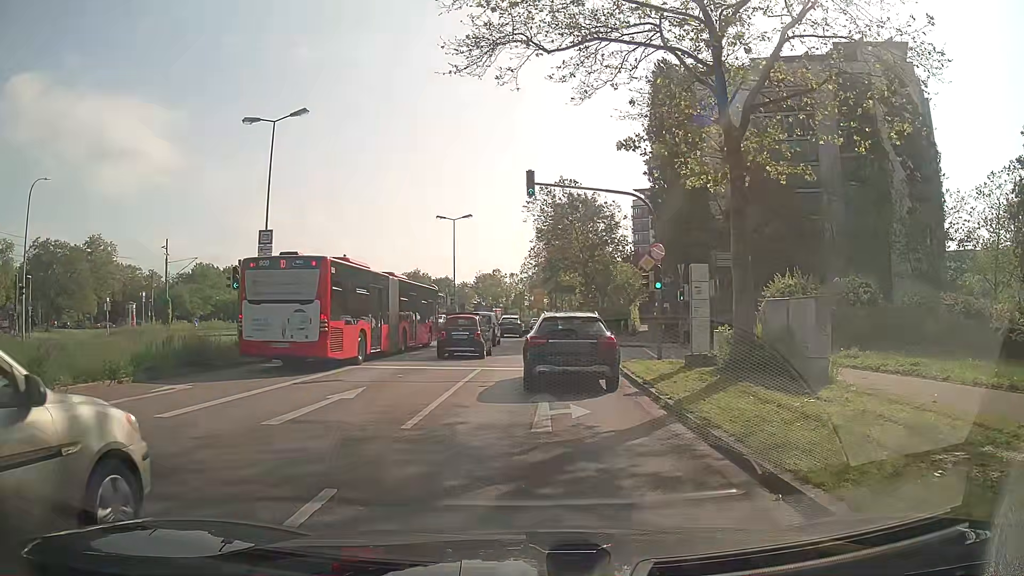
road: secondary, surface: asphalt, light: Day
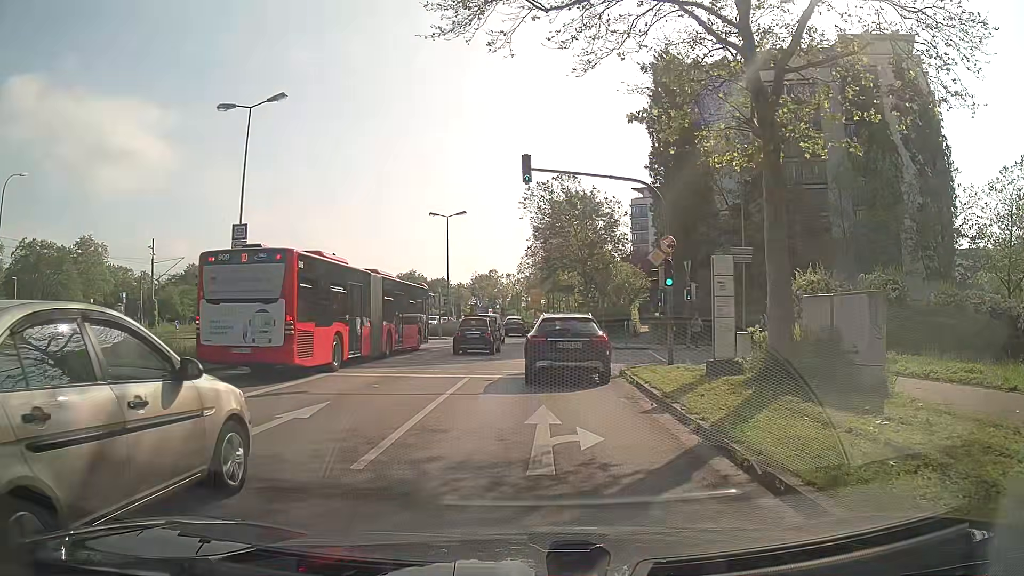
(0.0, +2.3) m; 0°
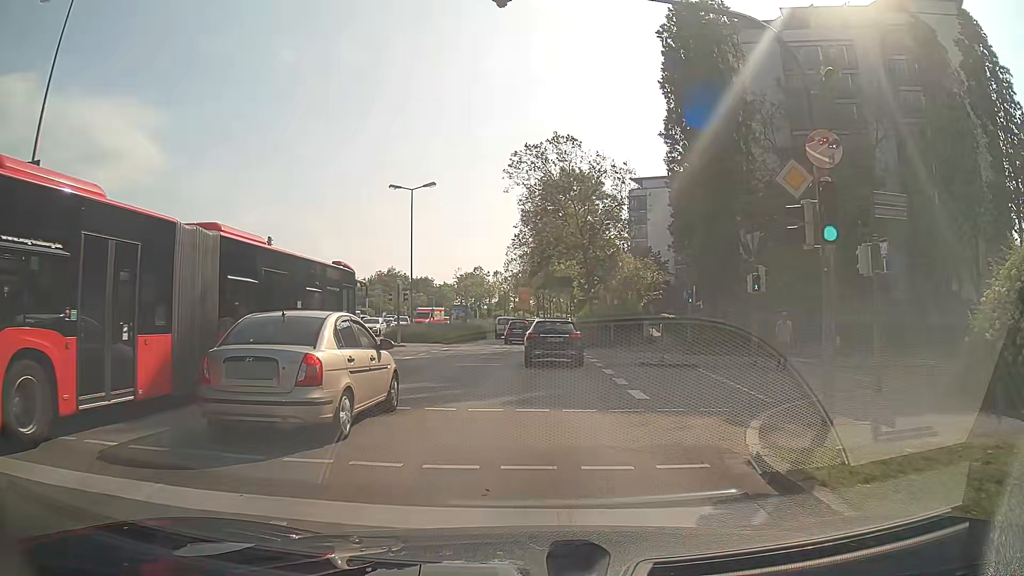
(0.0, +11.8) m; +1°
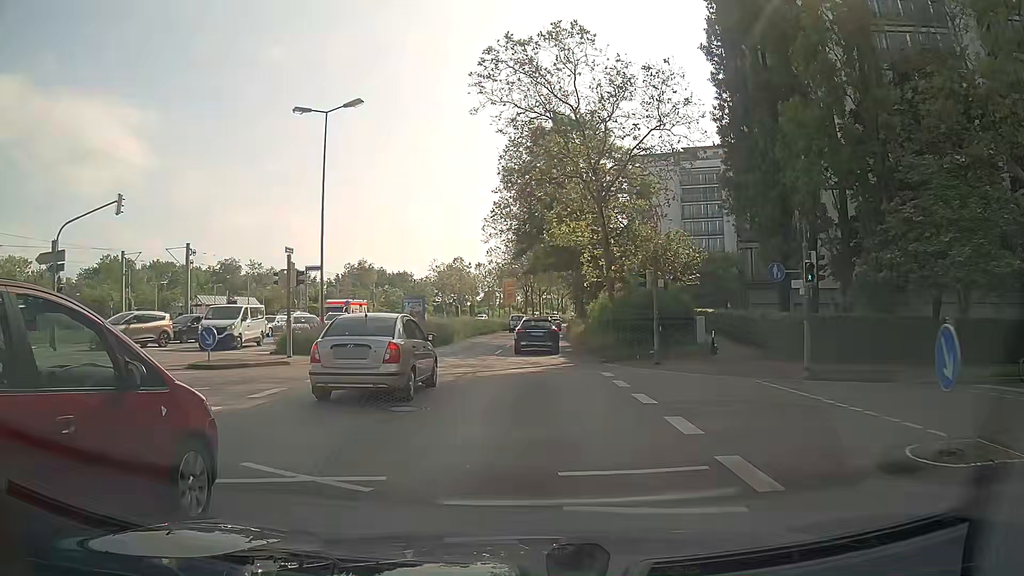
(0.0, +16.1) m; +1°
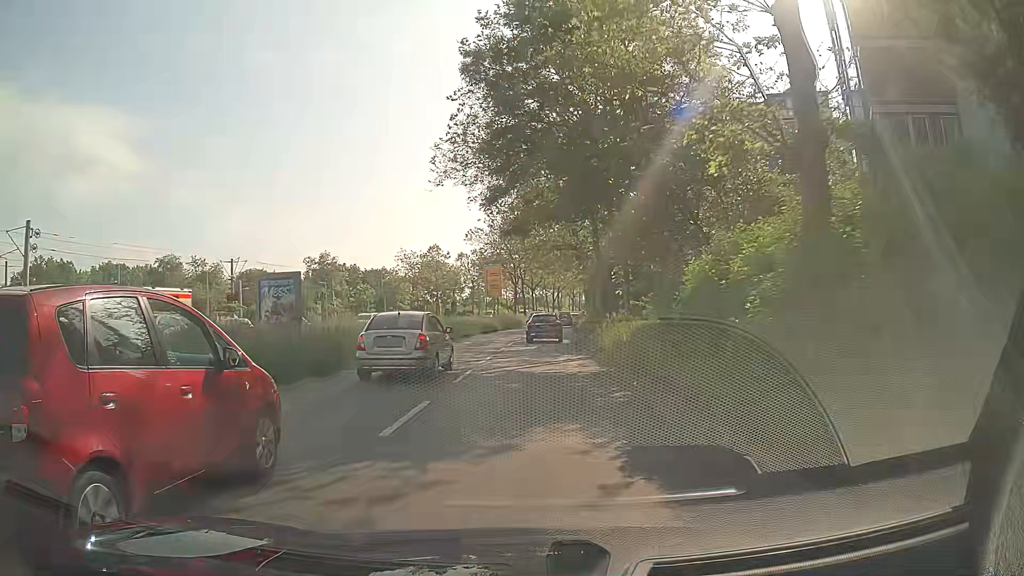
(+0.1, +20.0) m; 0°
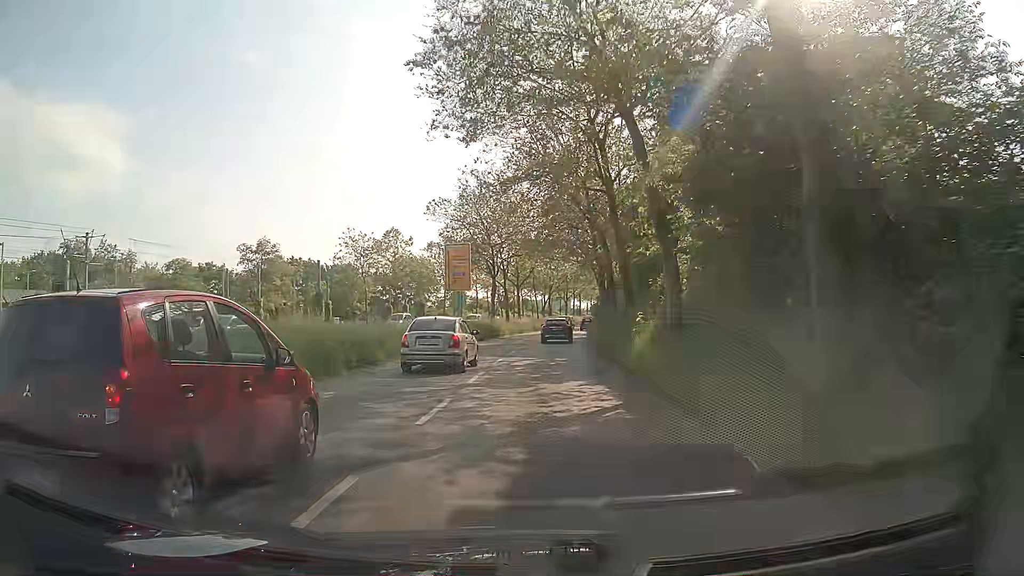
(+0.1, +23.0) m; 0°
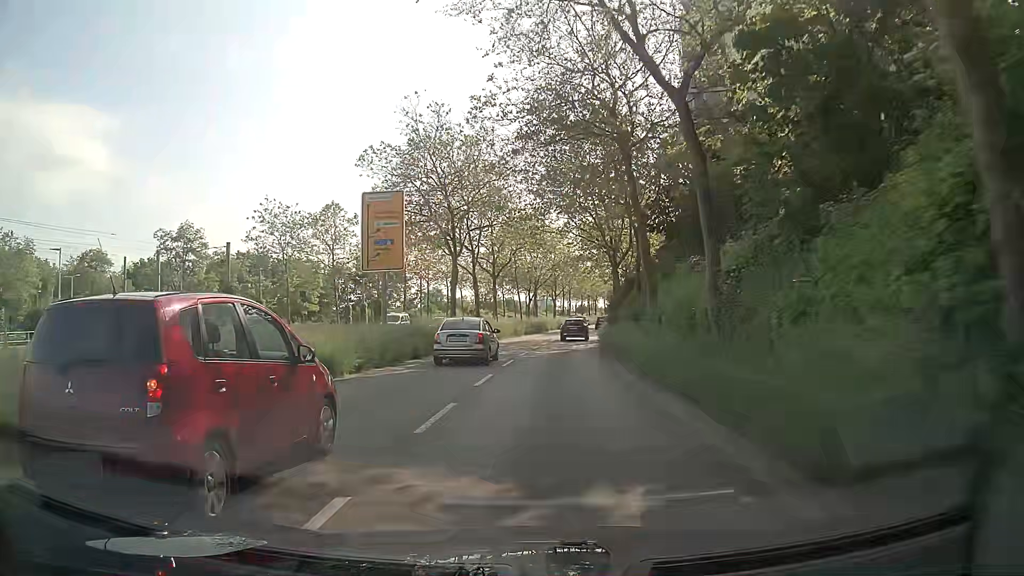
(+0.5, +18.8) m; +2°
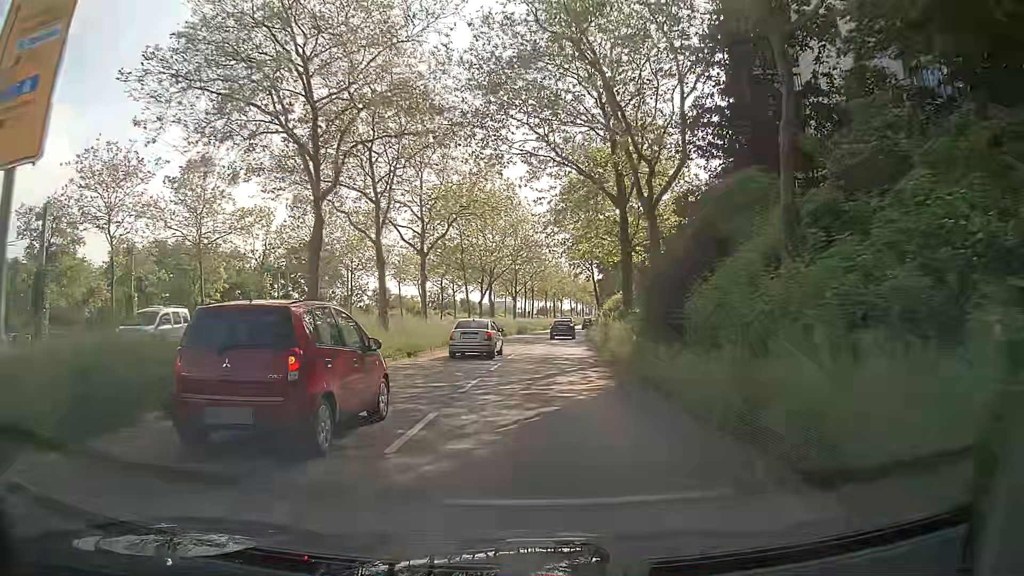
(+0.8, +19.3) m; +4°
(0, +10) (+1, +20) (+1, +30) (+2, +40) (+3, +50) (+4, +60) (+5, +70) (+6, +80) (+7, +90) (+9, +100) m
